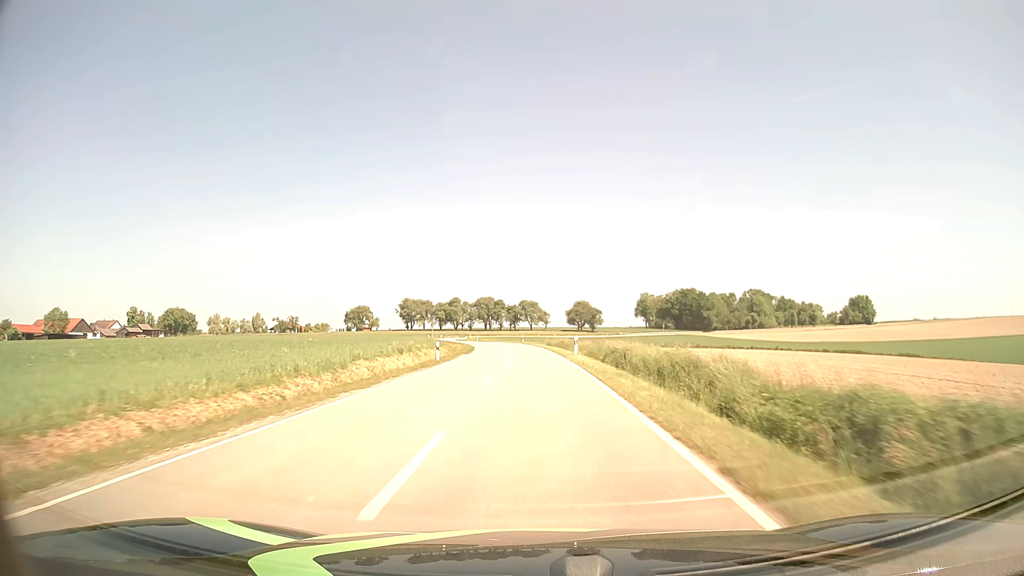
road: tertiary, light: Day
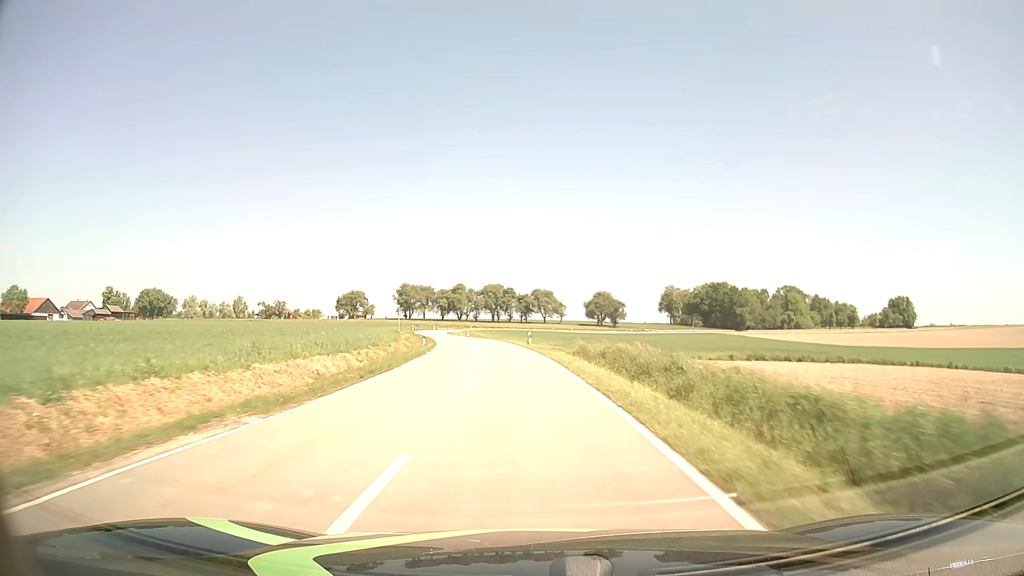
(-0.1, +38.2) m; -1°
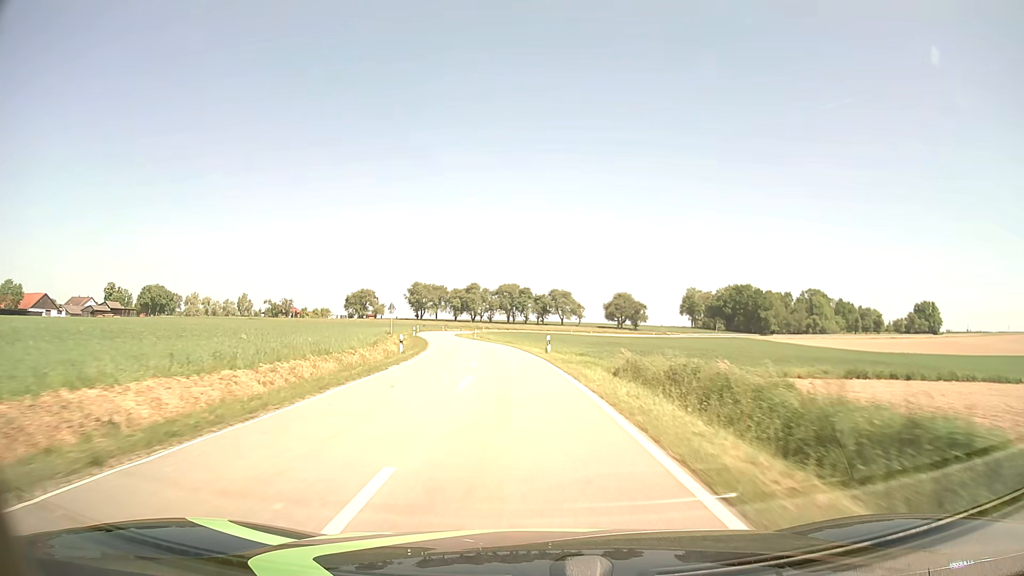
(-0.2, +12.8) m; -1°
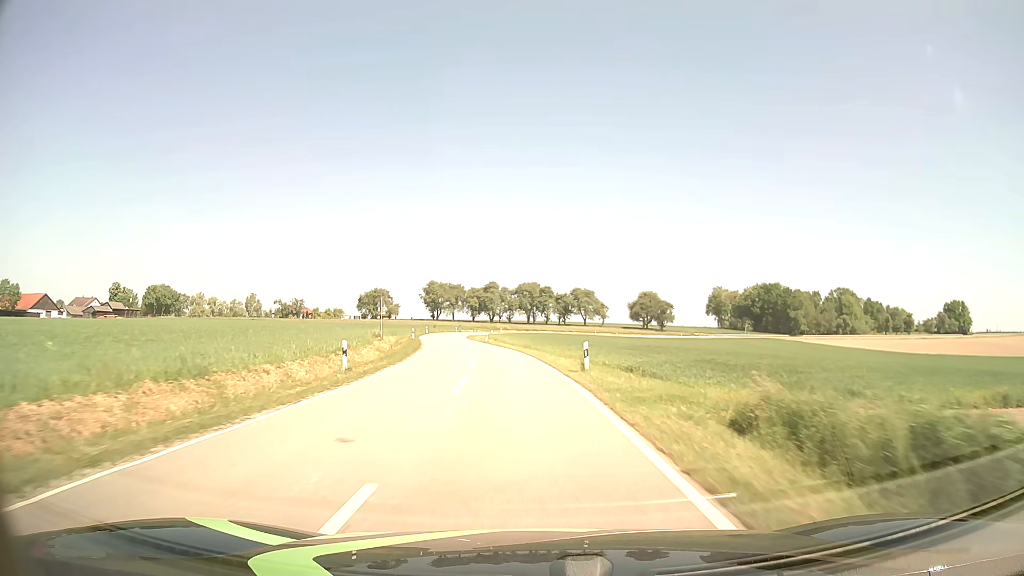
(-0.2, +12.8) m; -2°
